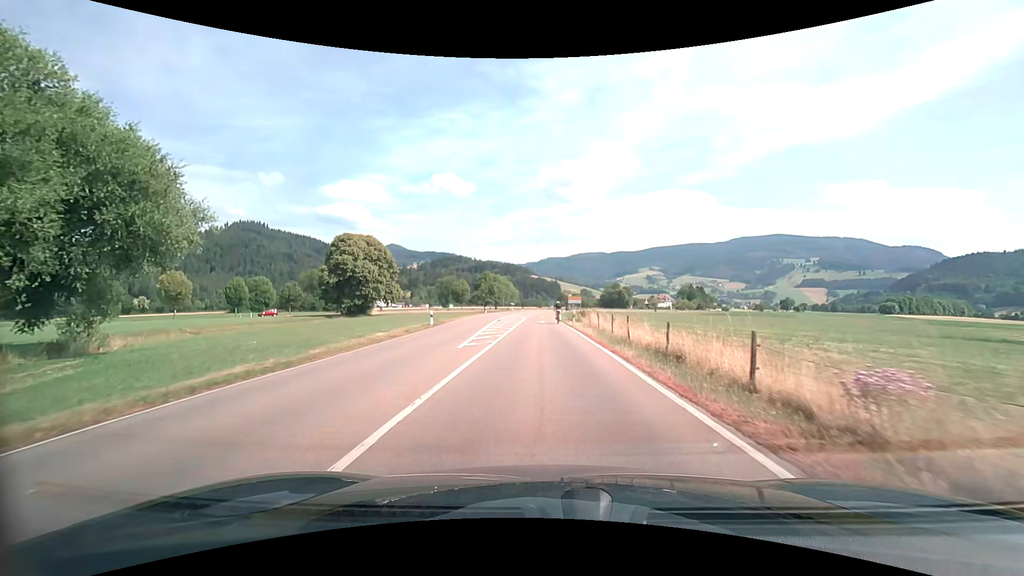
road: secondary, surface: asphalt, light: Day
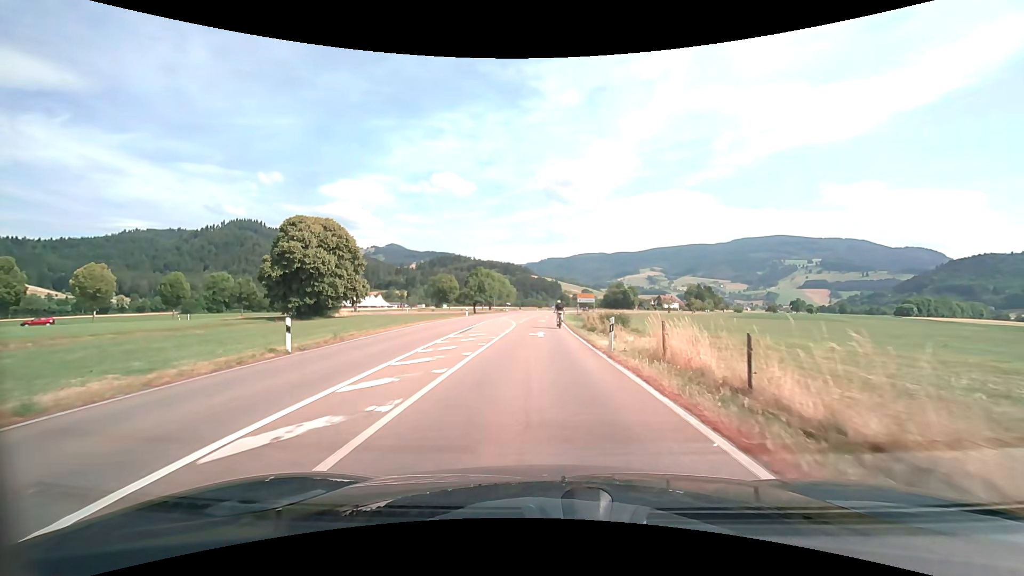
(0.0, +20.1) m; 0°
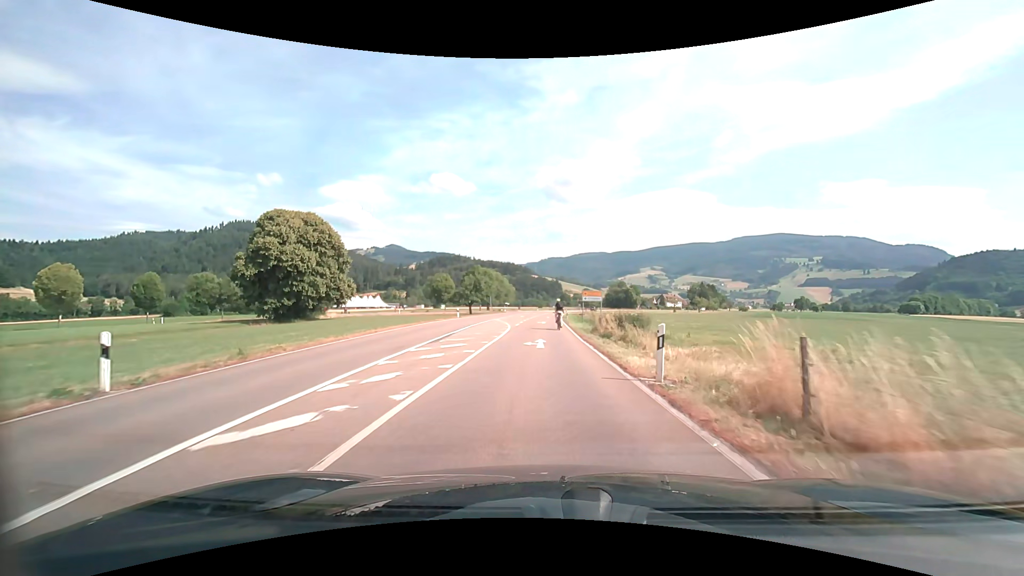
(0.0, +6.6) m; 0°
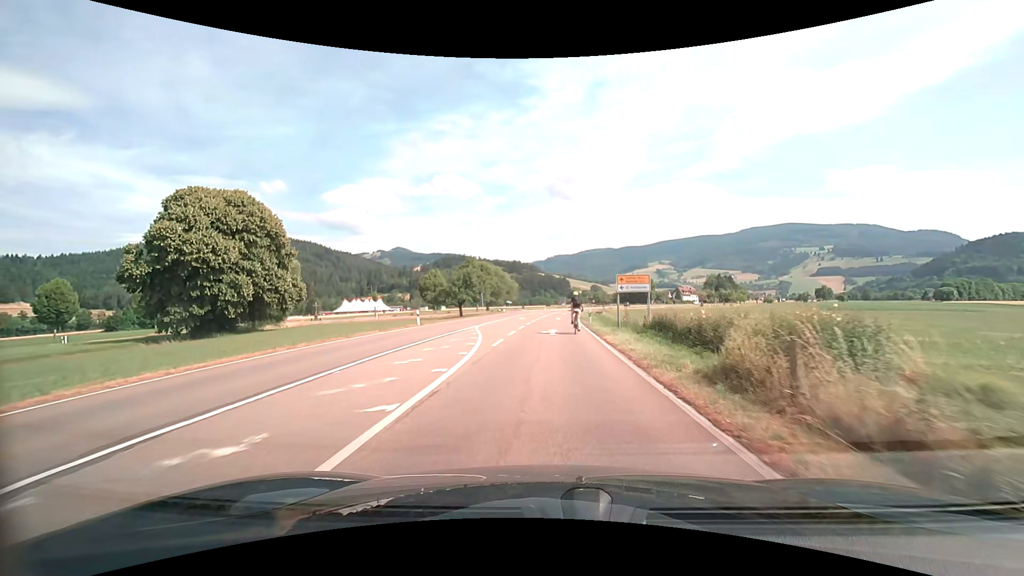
(0.0, +19.6) m; -1°
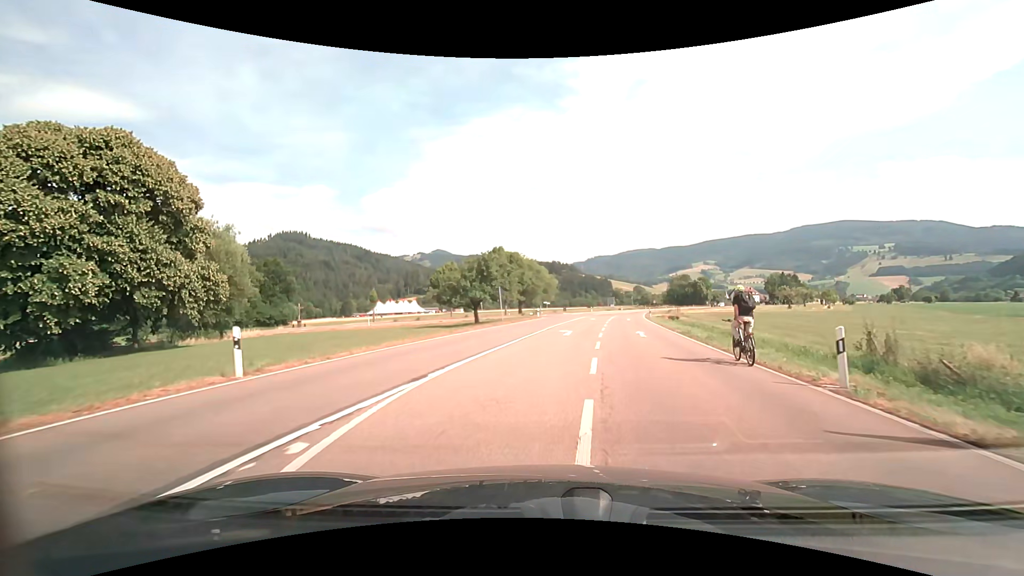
(-1.2, +24.2) m; -5°
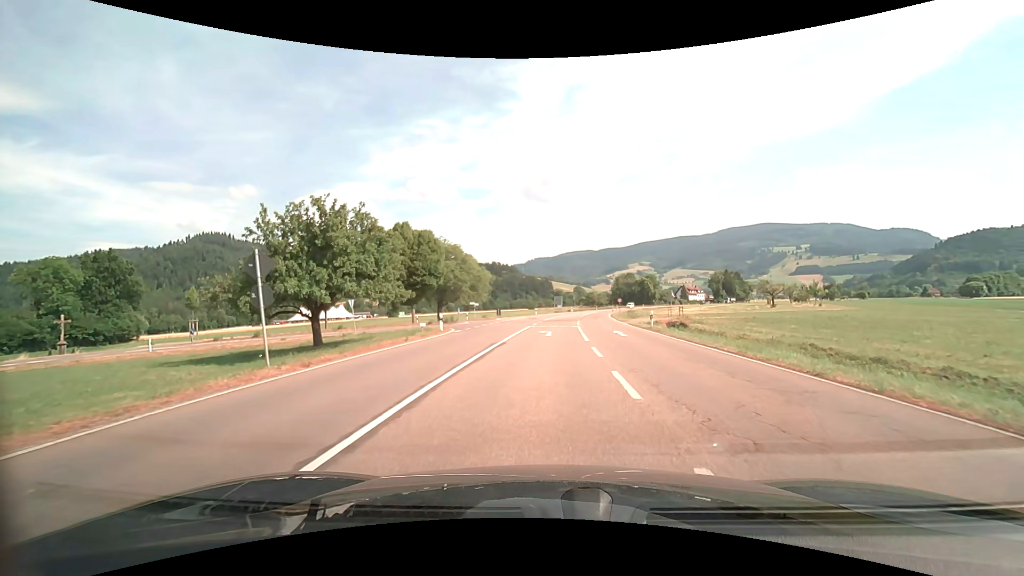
(+1.5, +26.8) m; +7°
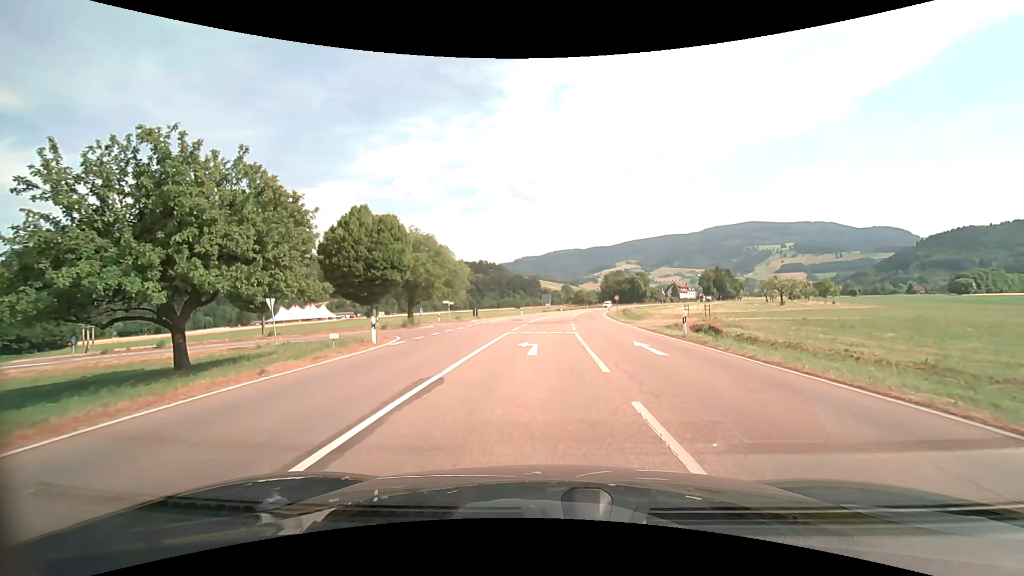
(+0.1, +9.4) m; +2°
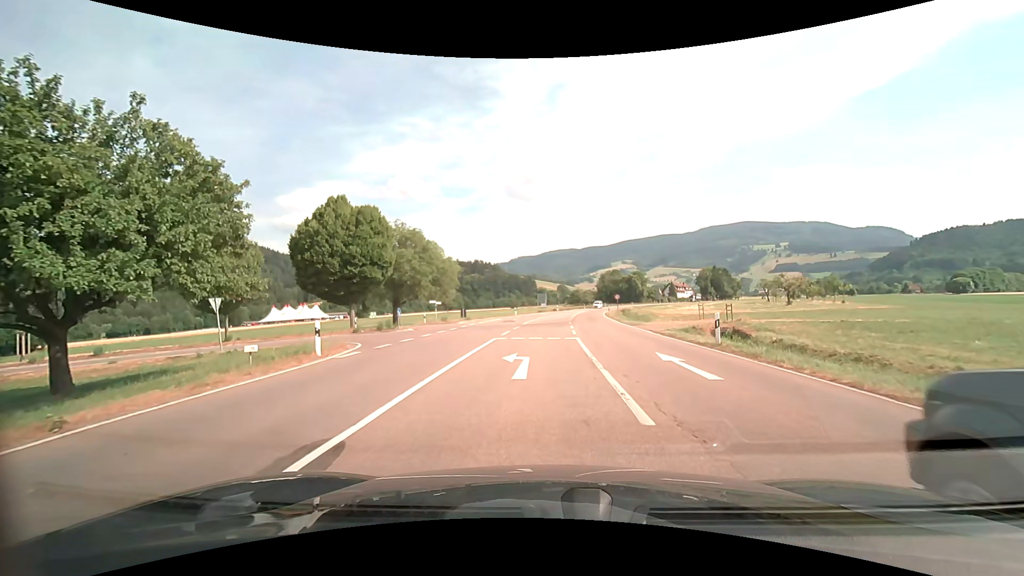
(0.0, +4.3) m; +1°
